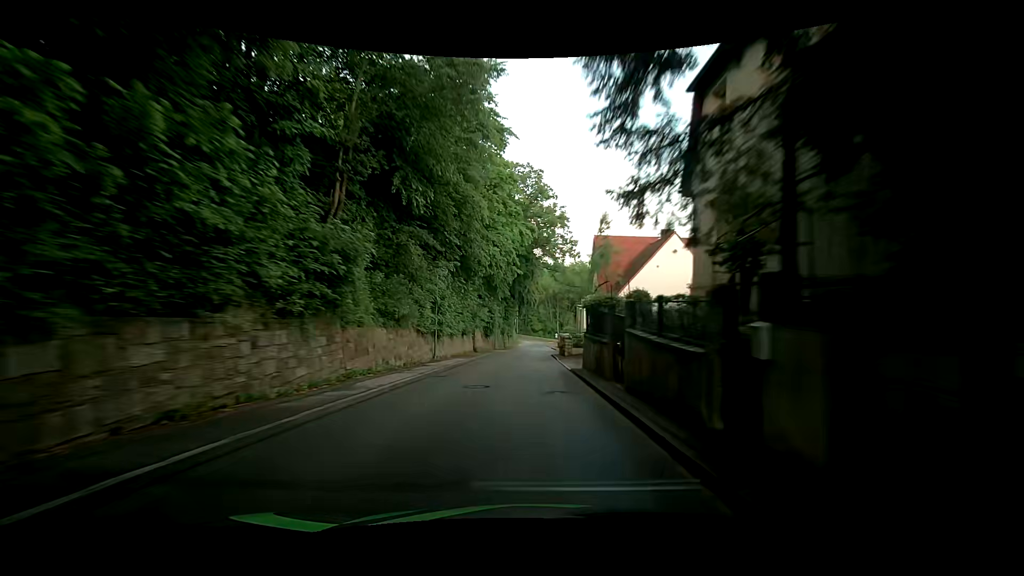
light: Day
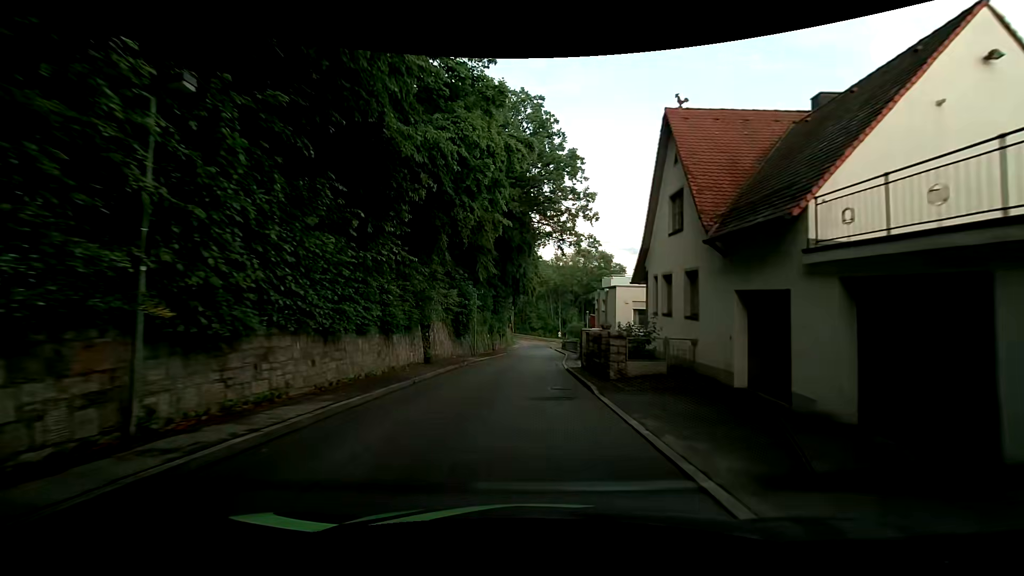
(-0.2, +19.7) m; -1°
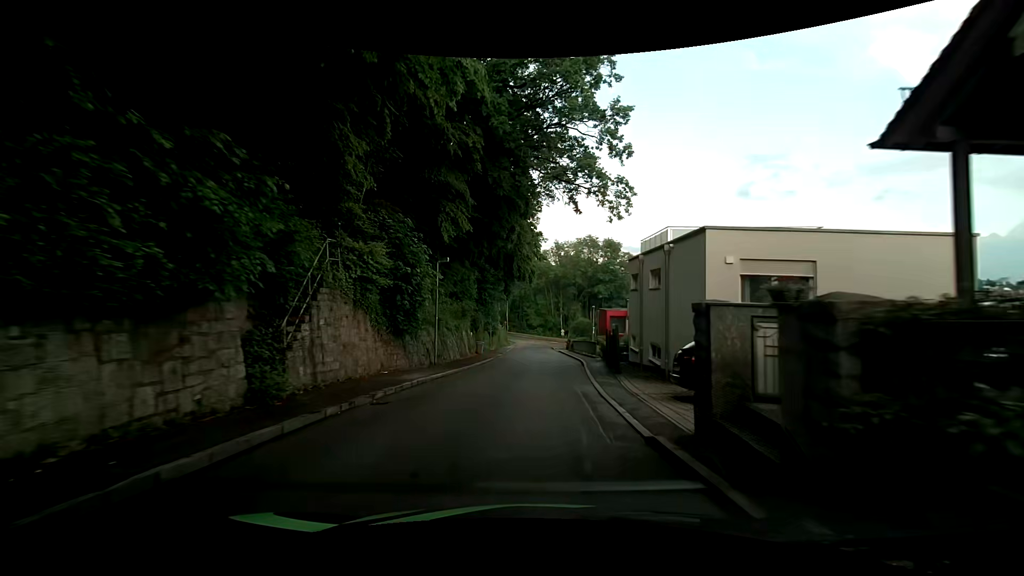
(+0.1, +15.3) m; +1°
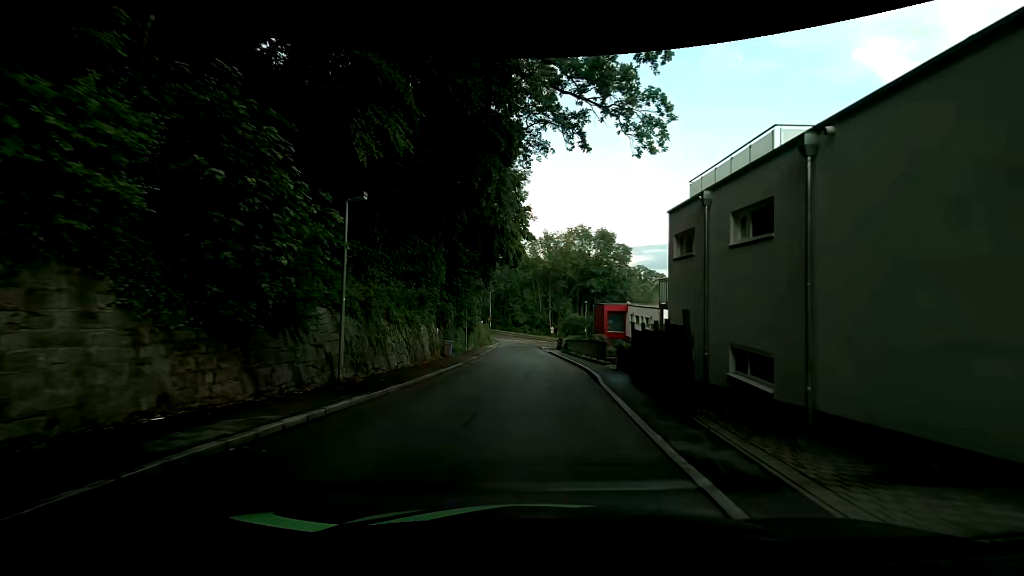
(+0.1, +10.0) m; +2°
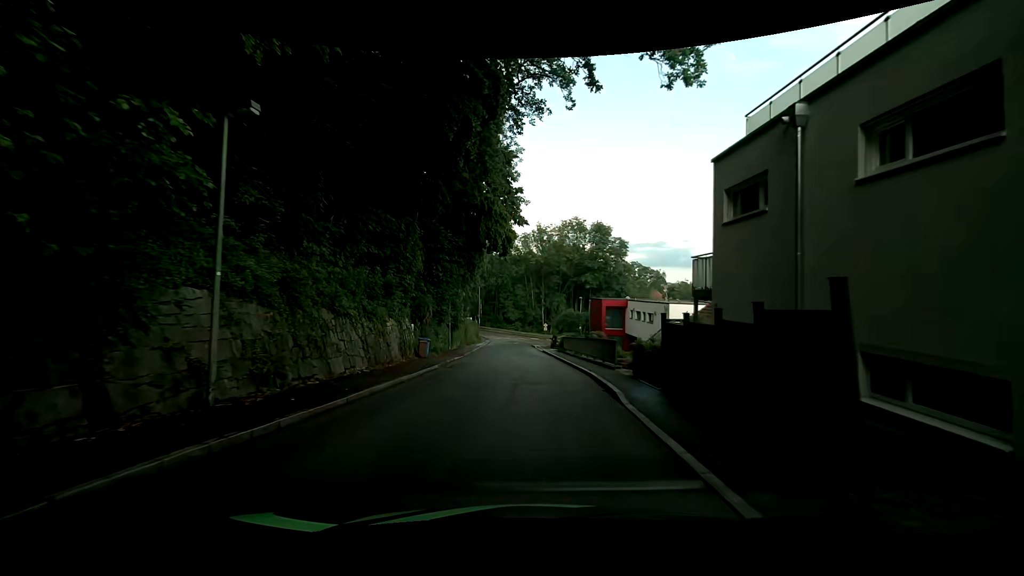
(0.0, +4.9) m; -1°
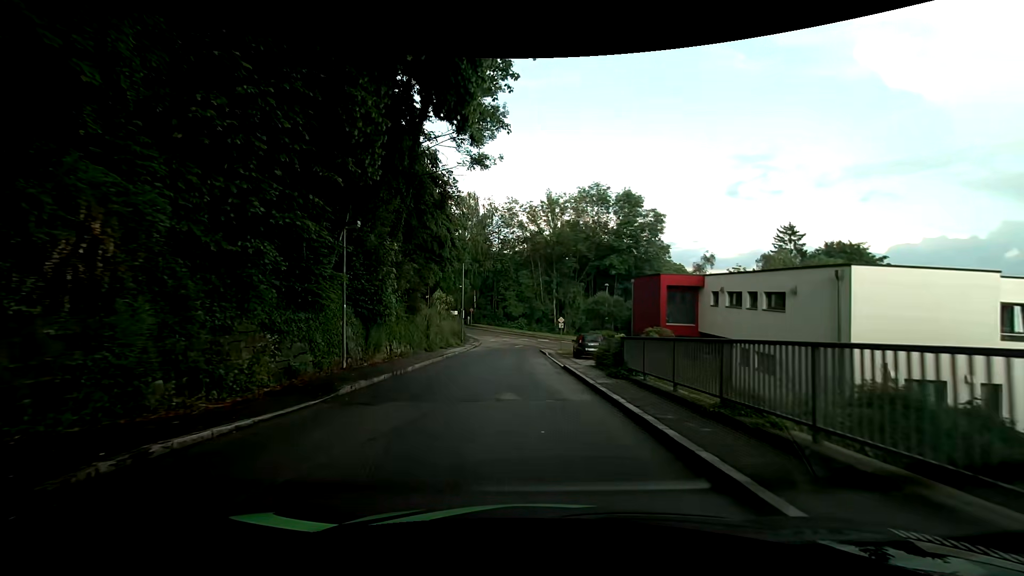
(+0.4, +23.2) m; 0°
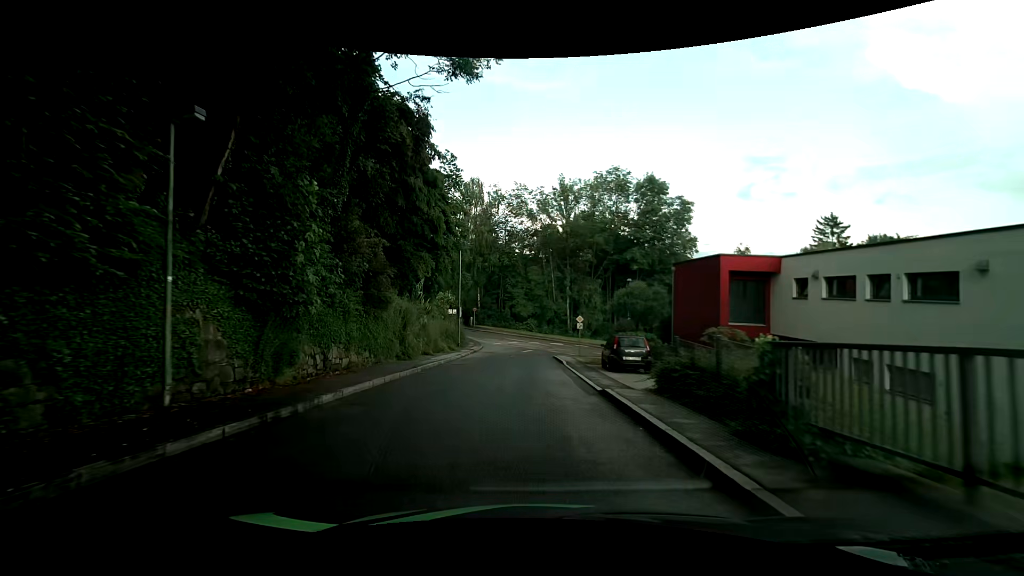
(-0.2, +8.6) m; -3°
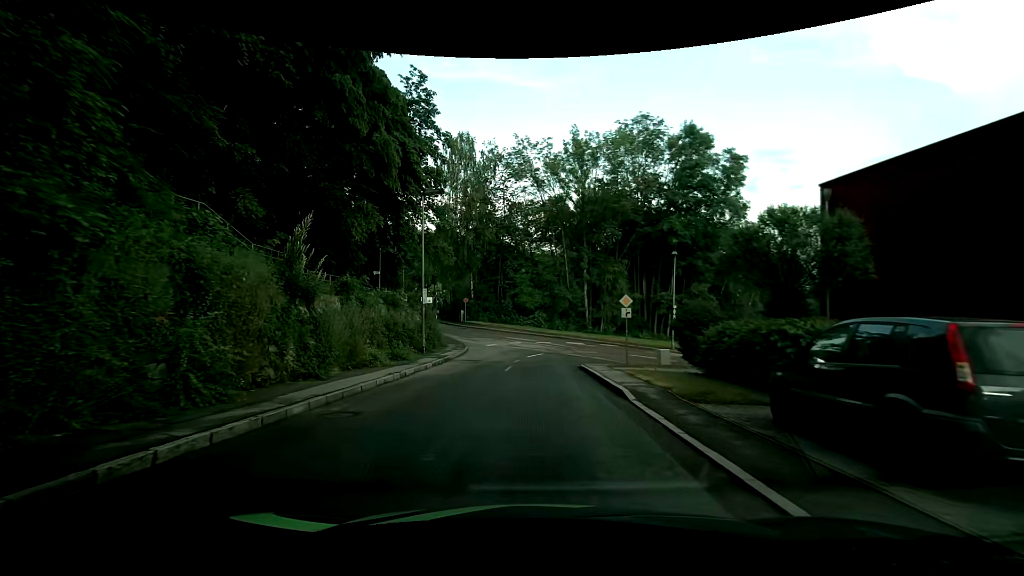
(+0.3, +15.7) m; 0°
(0, +10) (0, +20) (+2, +30) (+2, +40) (-4, +48) (-10, +56) (-15, +64) (-19, +74) (-22, +83) (-25, +93) m
